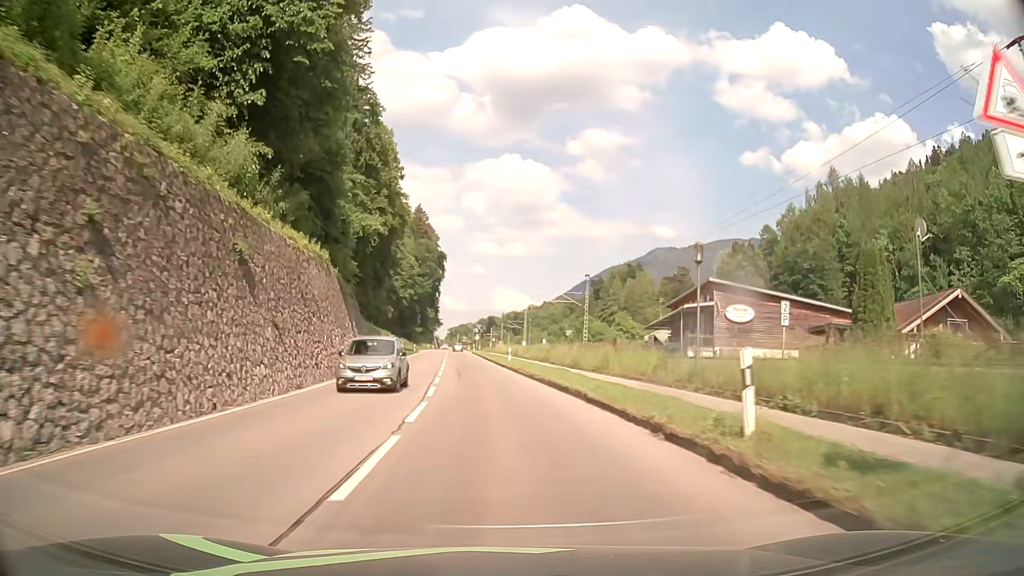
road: primary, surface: asphalt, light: Day
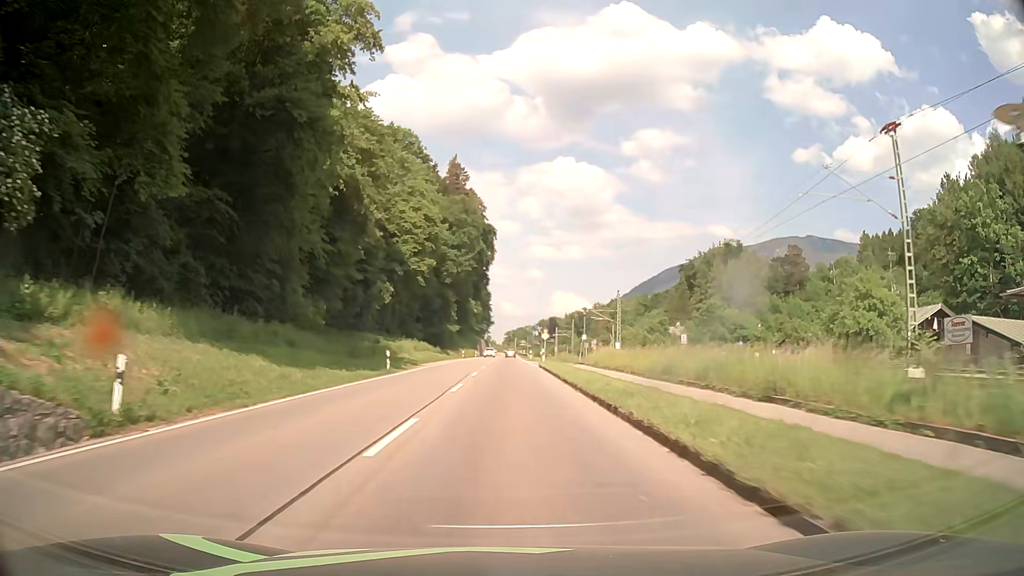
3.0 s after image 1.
(-3.6, +58.1) m; -5°
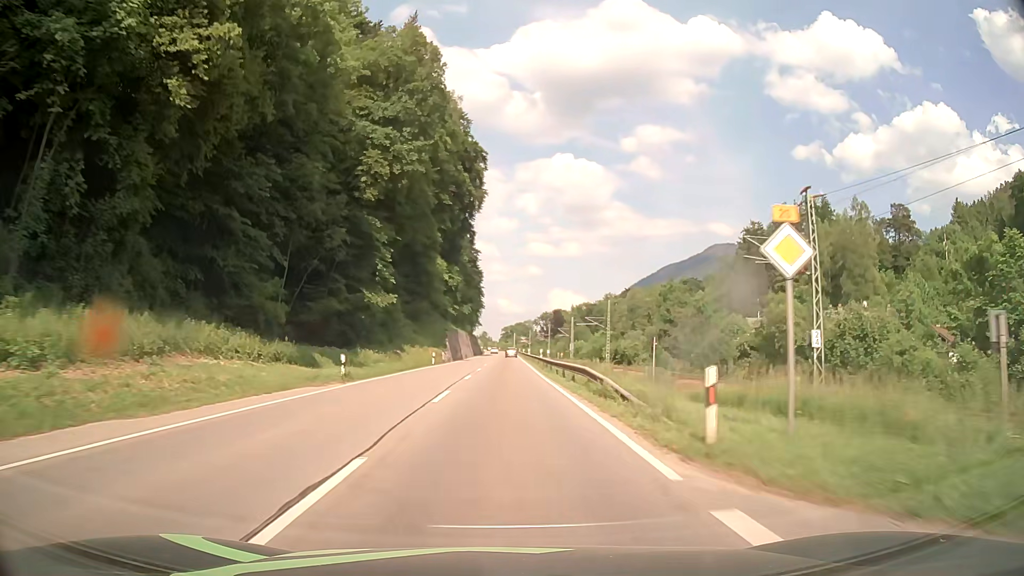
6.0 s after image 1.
(+0.1, +65.1) m; 0°
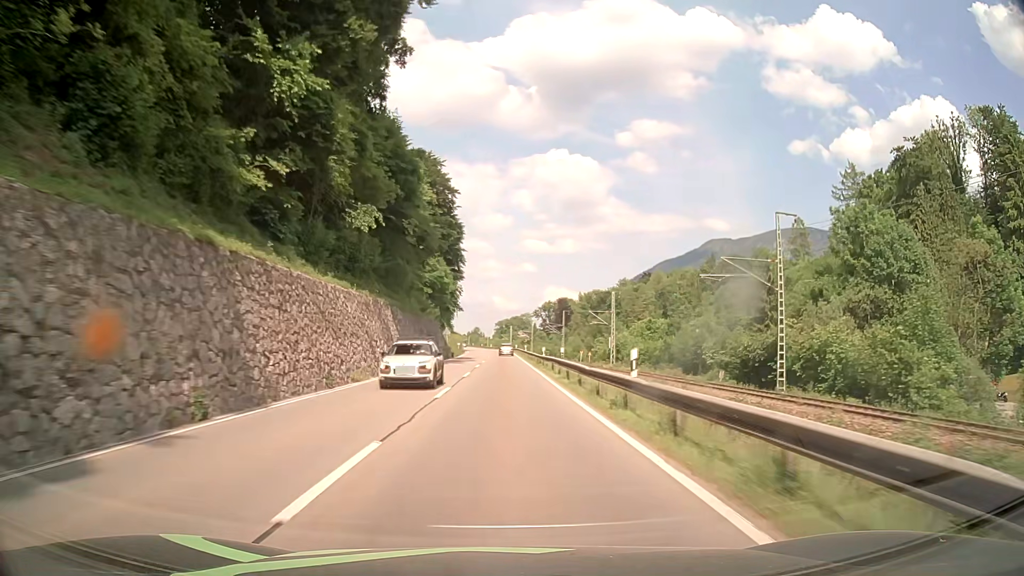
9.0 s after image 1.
(+0.4, +71.1) m; +1°
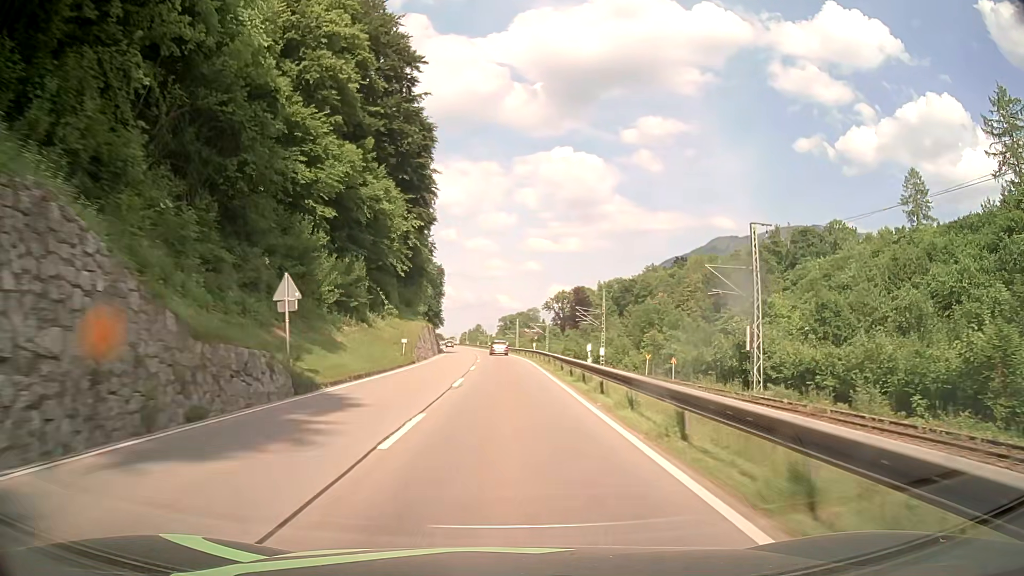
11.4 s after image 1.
(-0.1, +56.7) m; 0°
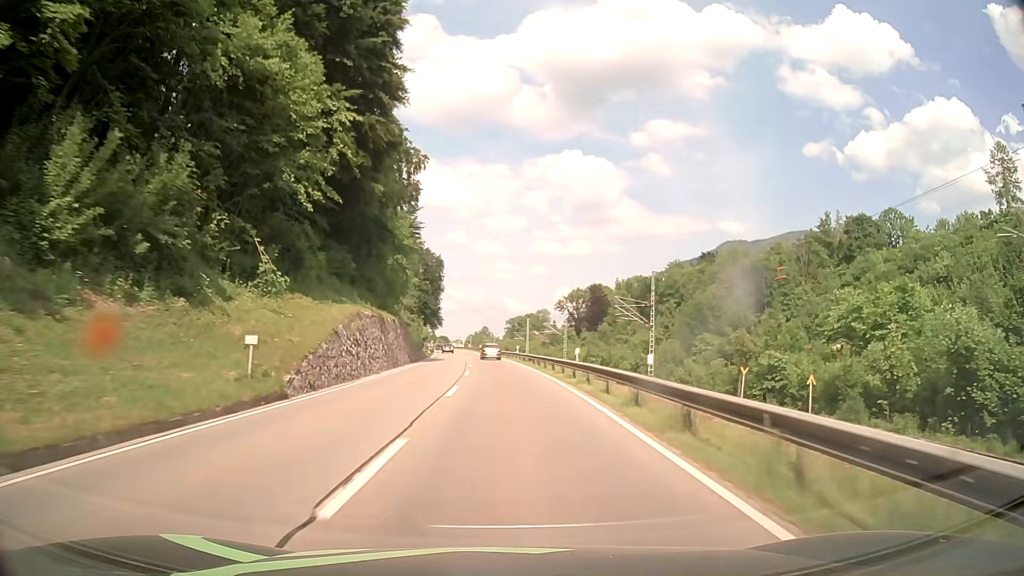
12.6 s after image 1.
(-0.2, +27.4) m; -1°
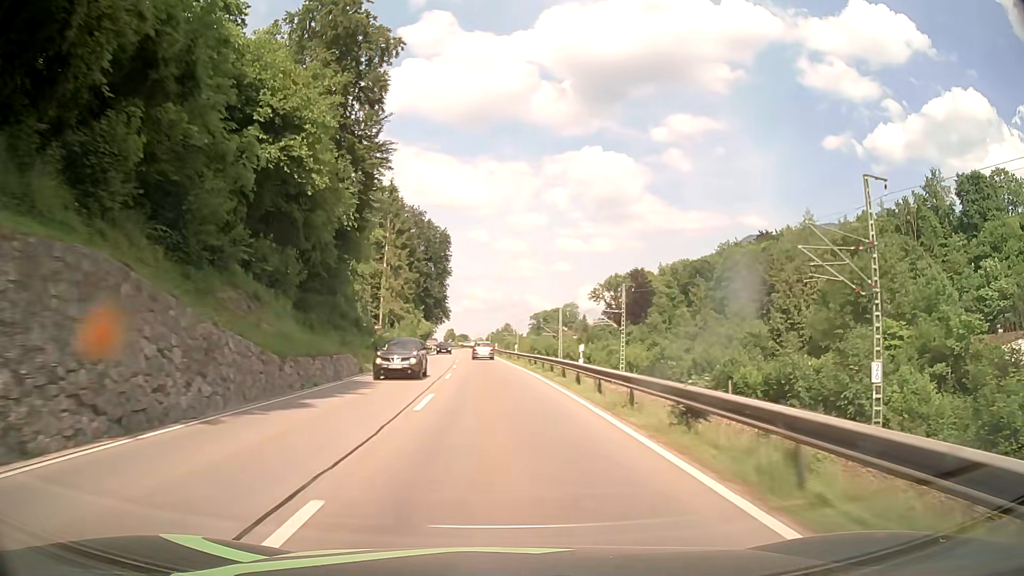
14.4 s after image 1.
(-0.4, +39.9) m; -1°
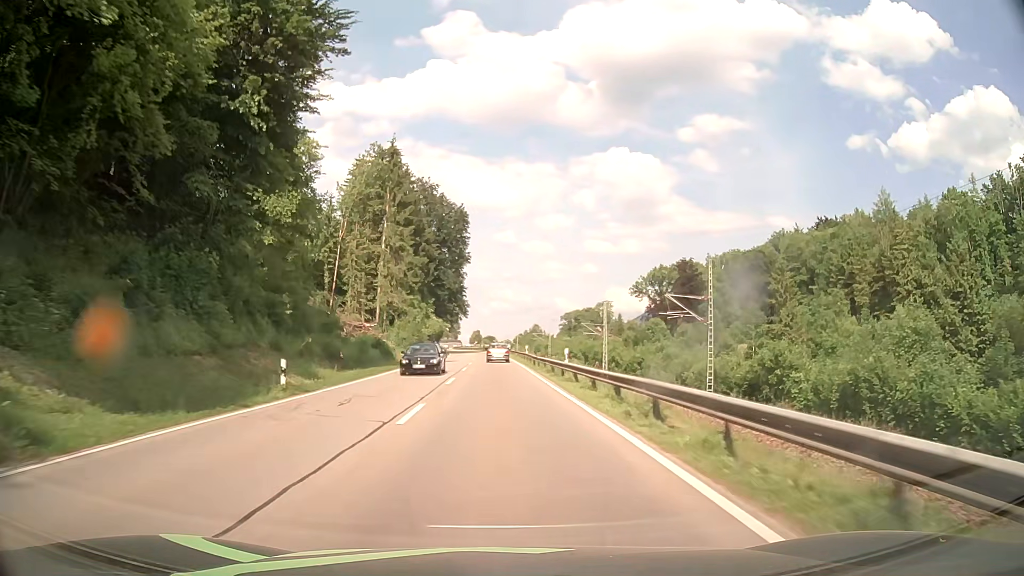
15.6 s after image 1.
(-0.6, +25.8) m; -3°
(0, +10) (0, +20) (0, +30) (-1, +40) (-1, +50) (-1, +60) (-2, +70) (-2, +80) (-3, +90) (-3, +100) m
